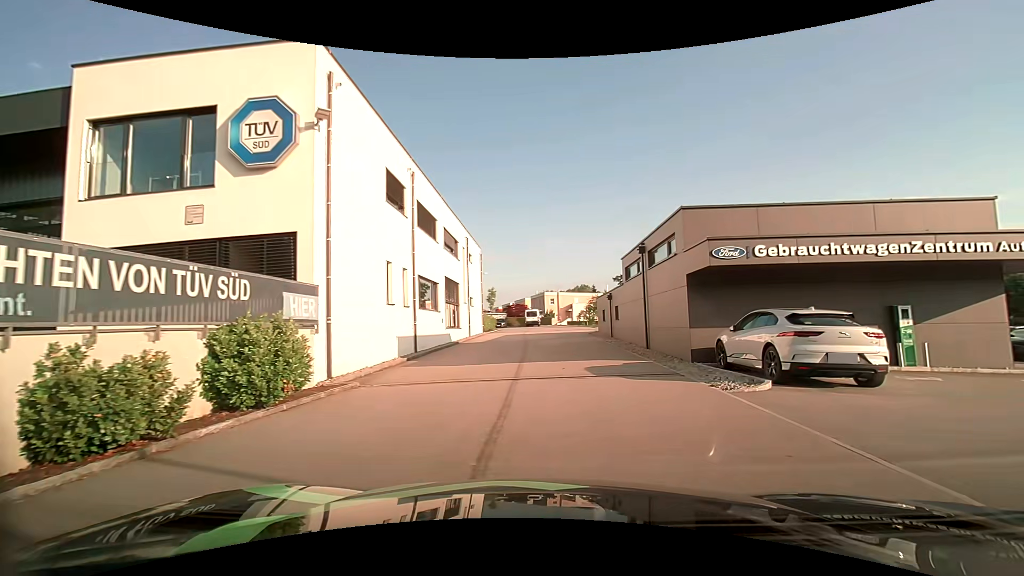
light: Day
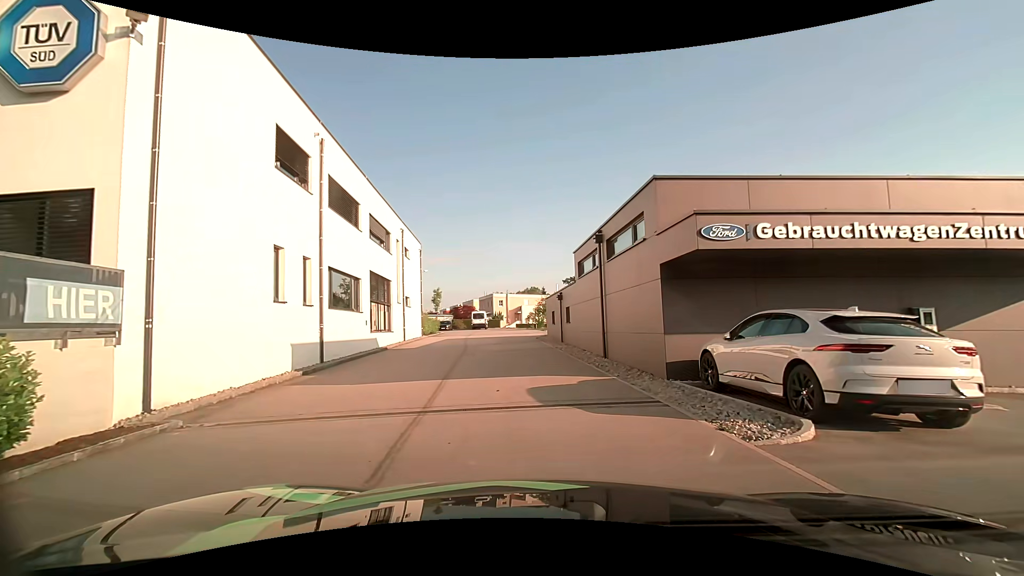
(+0.4, +3.8) m; +7°
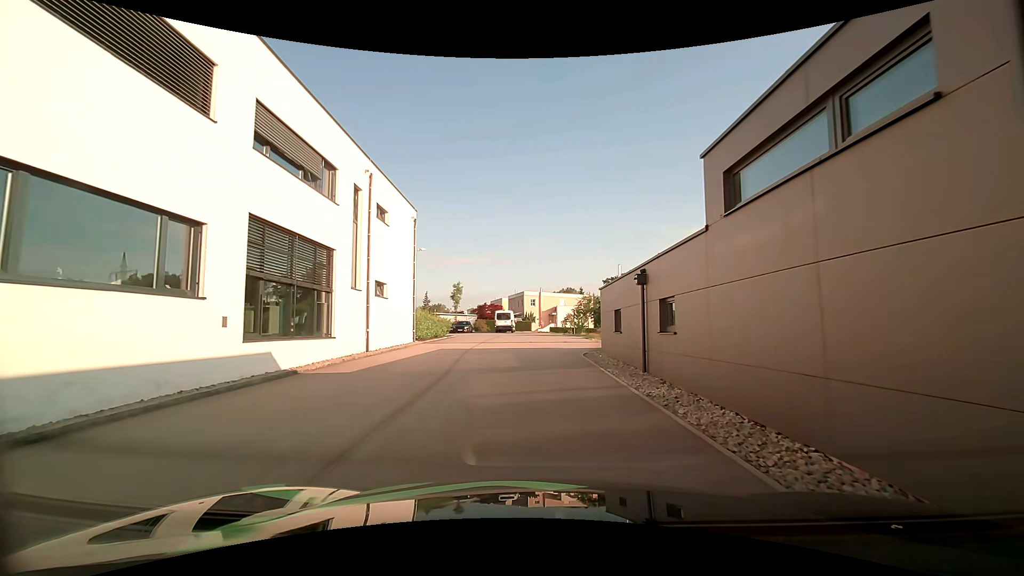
(-0.5, +13.4) m; -4°
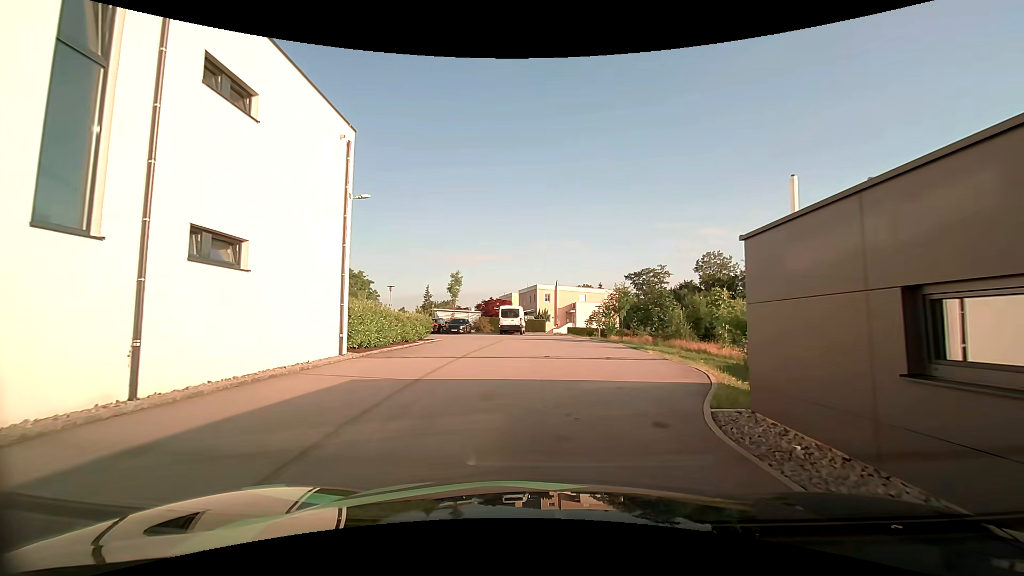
(-0.1, +12.8) m; -1°
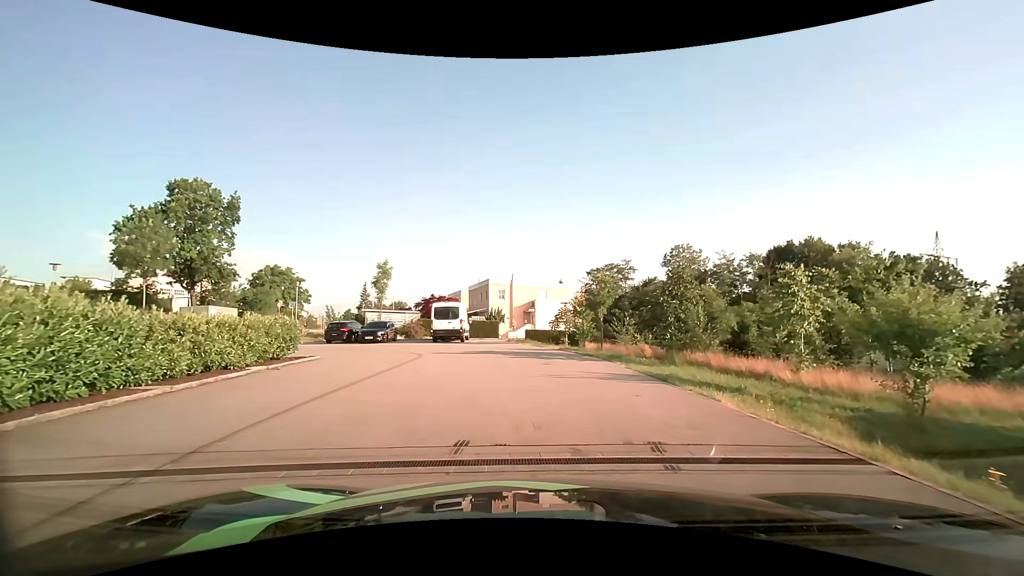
(+0.6, +11.8) m; +6°
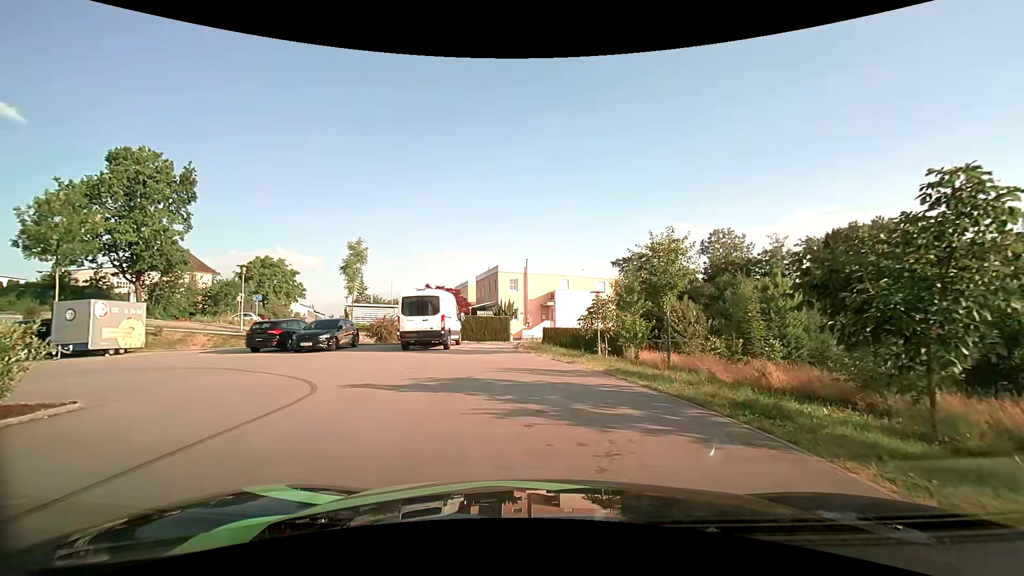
(-0.2, +10.9) m; -2°
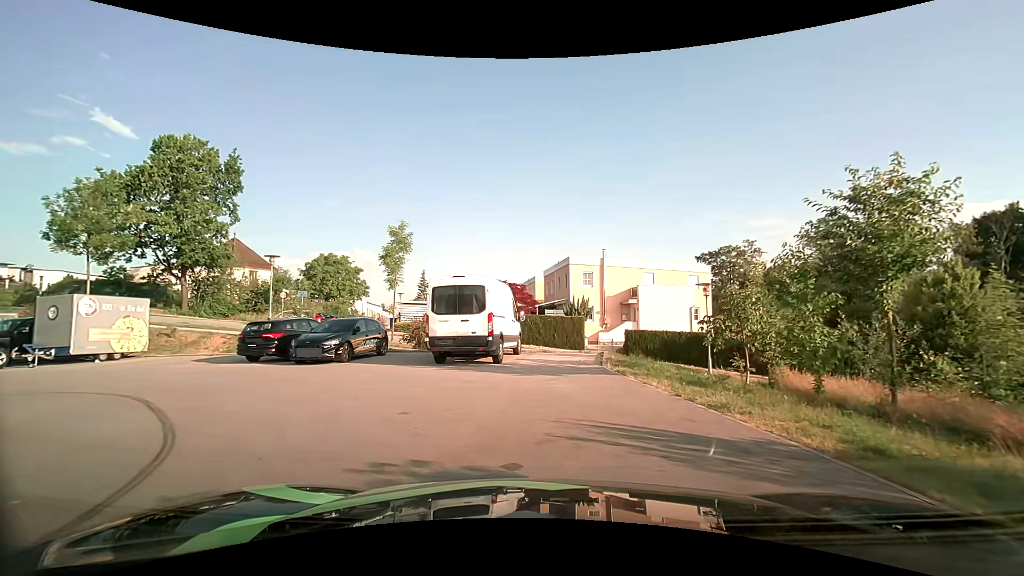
(-0.5, +6.7) m; -9°
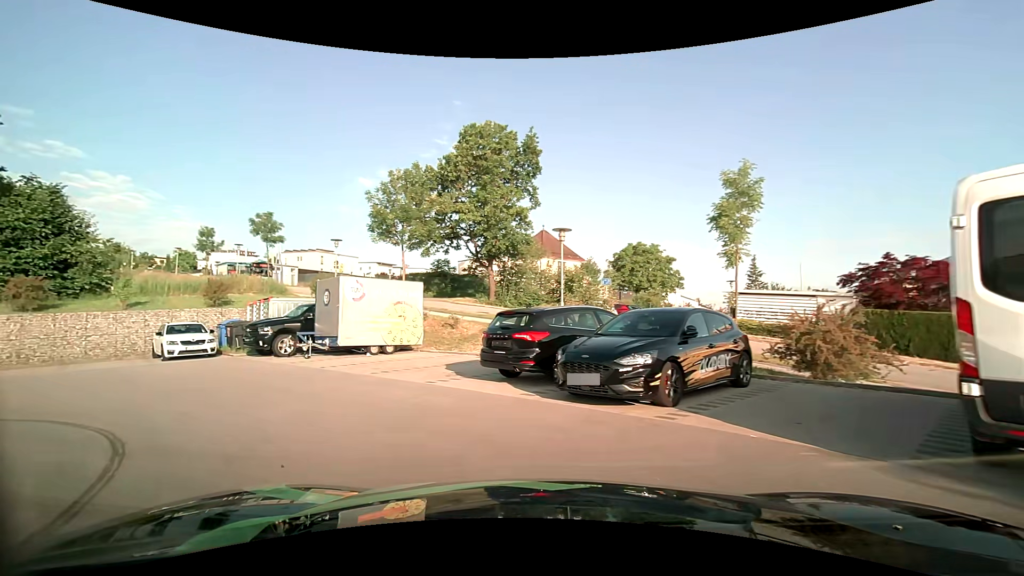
(-2.4, +9.1) m; -35°
